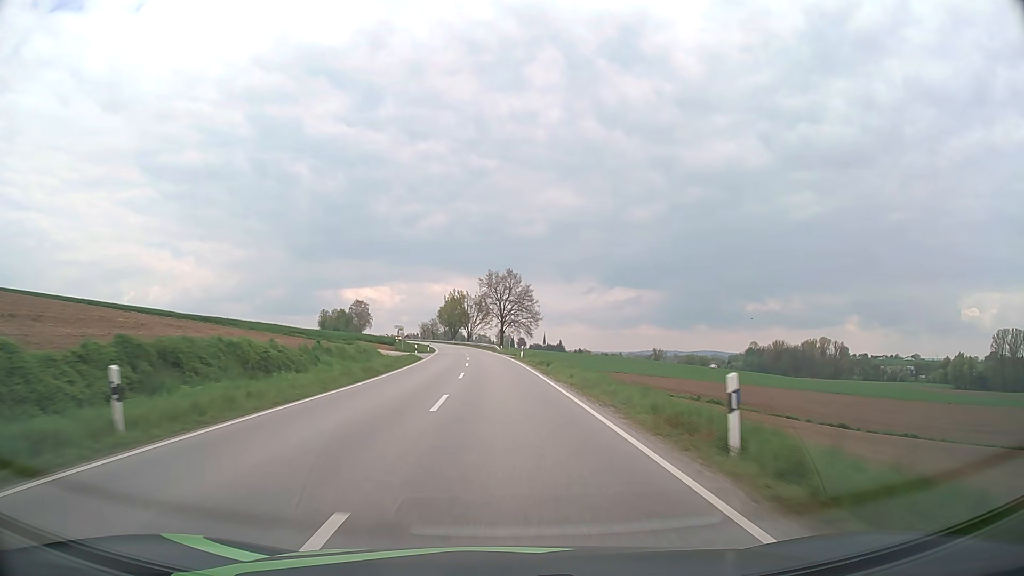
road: secondary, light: Day
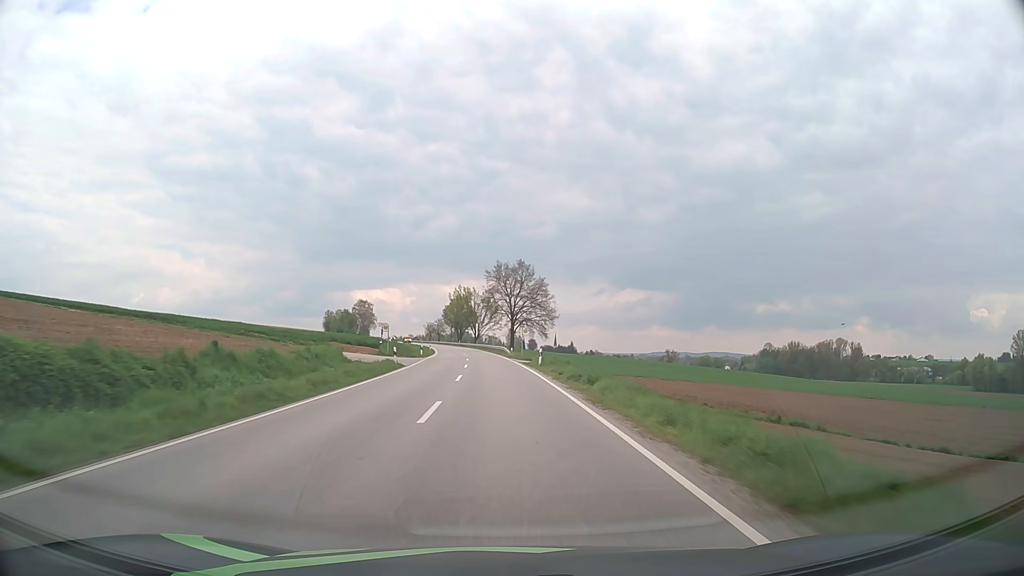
(-0.1, +13.8) m; -1°
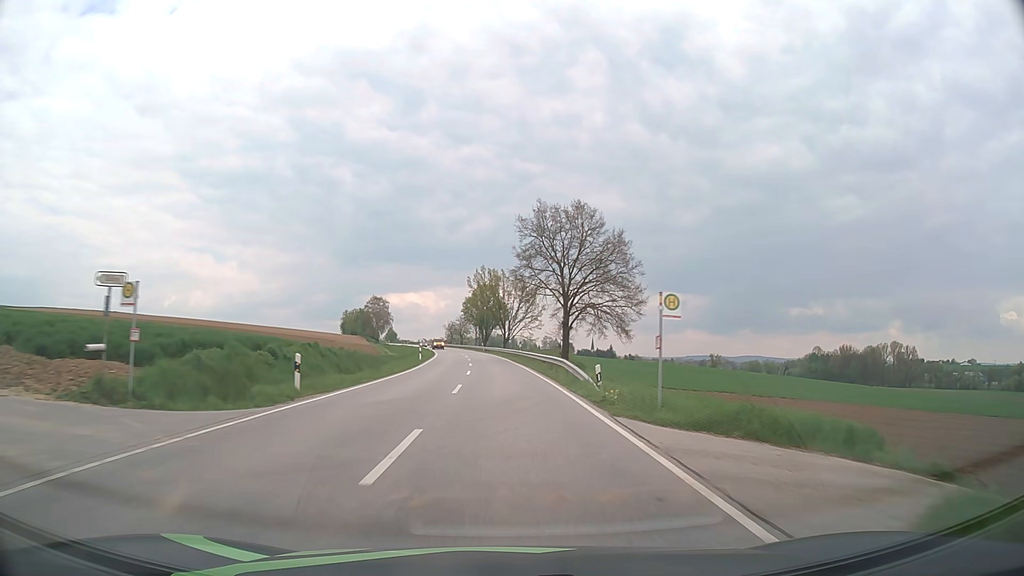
(-1.0, +41.3) m; -3°
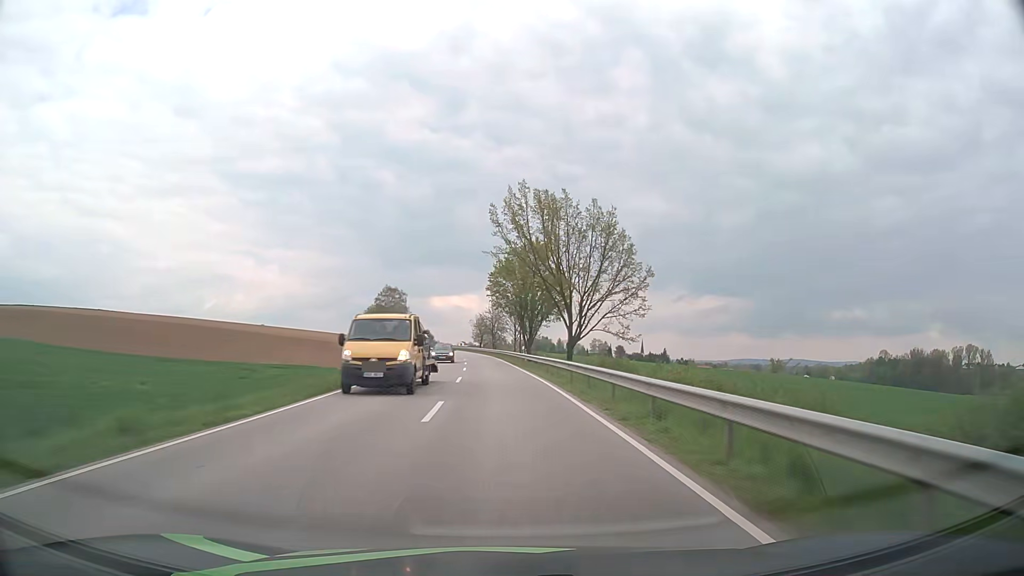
(-1.7, +54.8) m; -4°
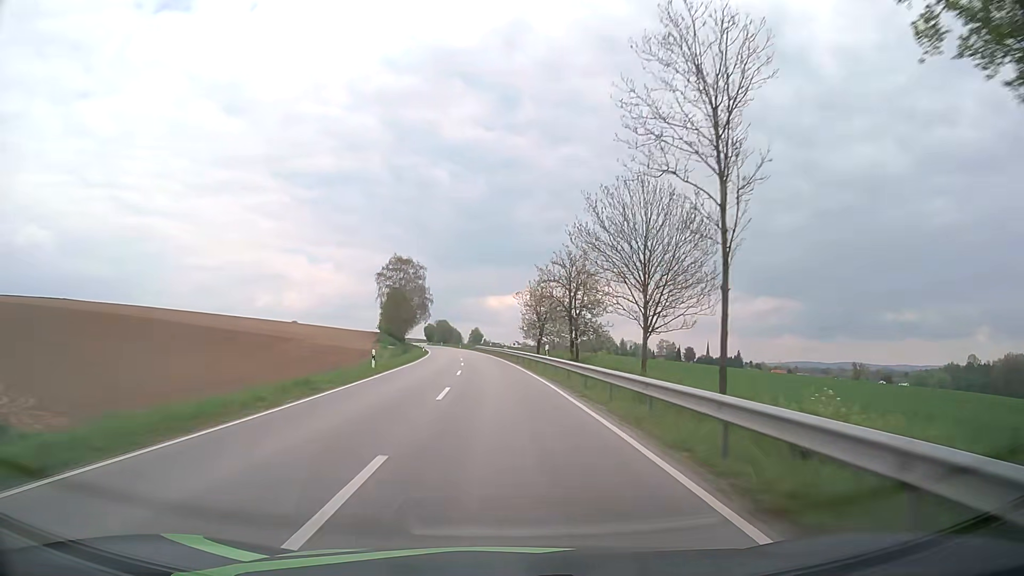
(-2.8, +68.1) m; -5°
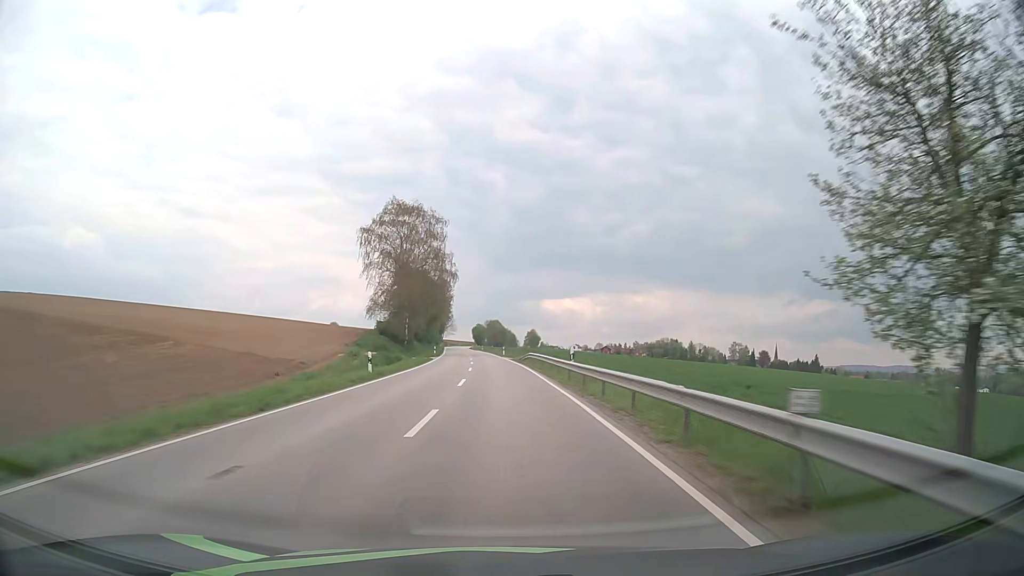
(-2.0, +54.4) m; -5°
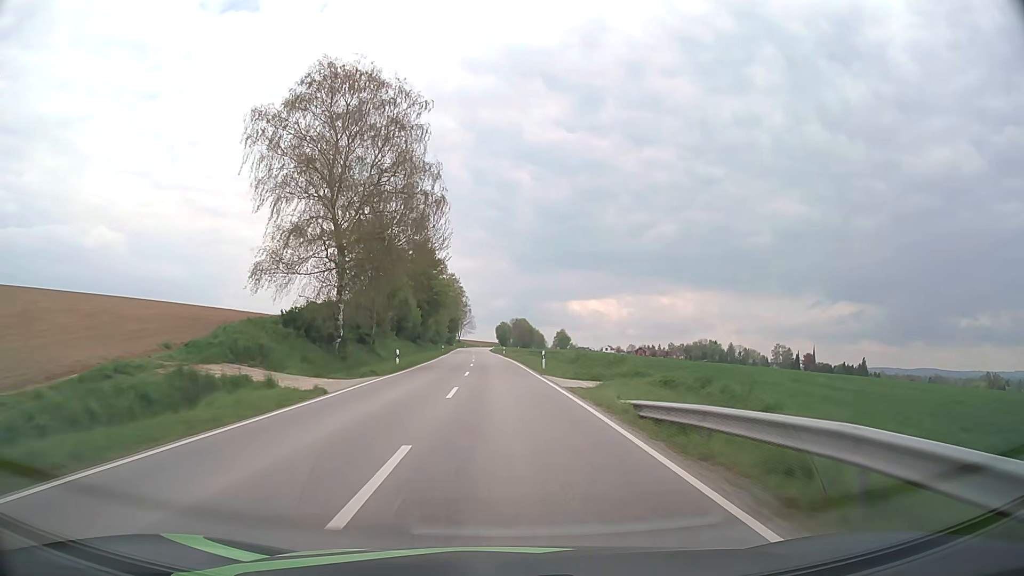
(-0.9, +41.0) m; -2°
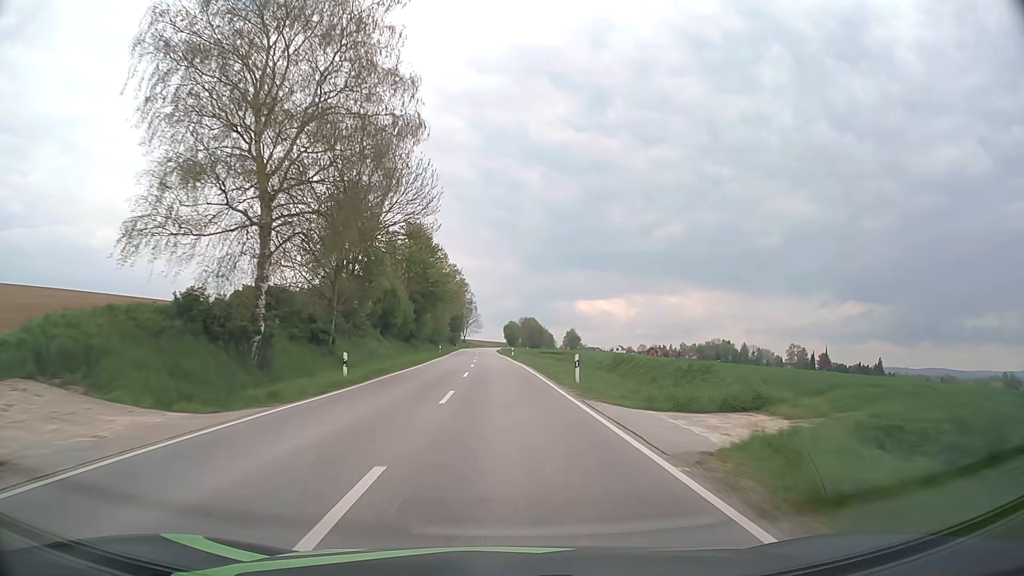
(-0.1, +13.7) m; -1°
(0, +10) (0, +20) (0, +30) (-1, +40) (-1, +50) (-1, +60) (-2, +70) (-2, +80) (-3, +90) (-3, +100) m
